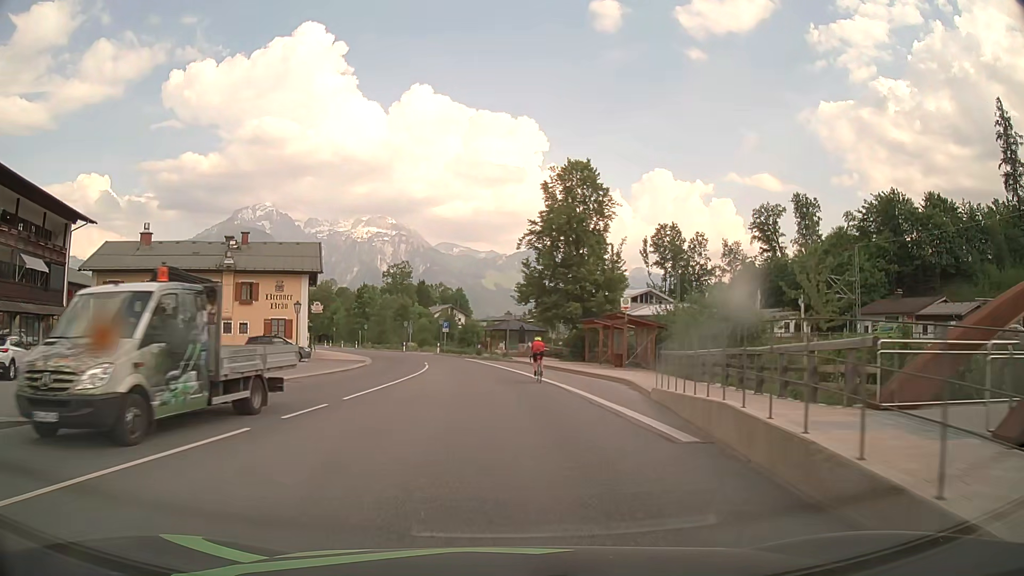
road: primary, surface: asphalt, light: Day
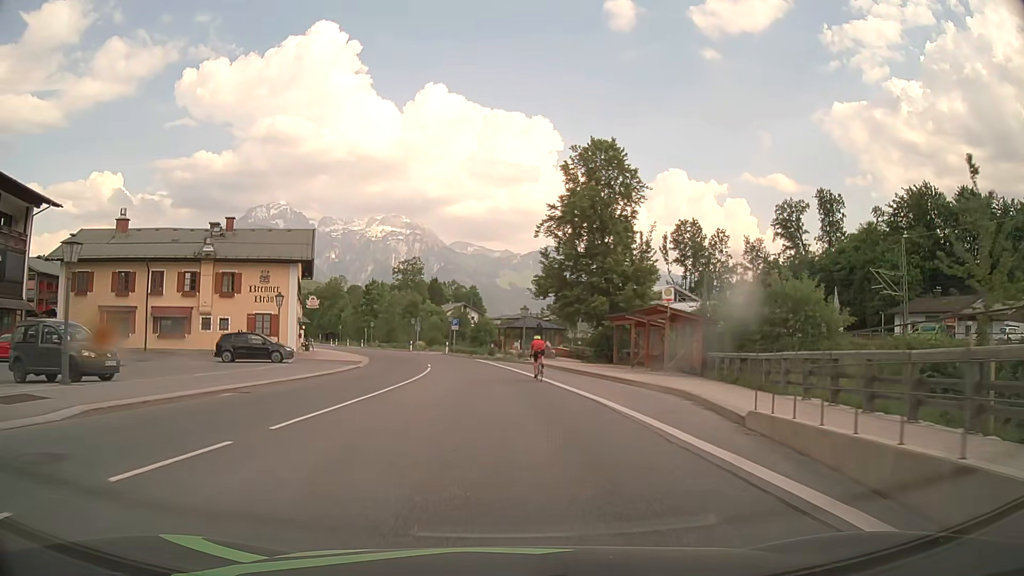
(-0.1, +6.3) m; -1°
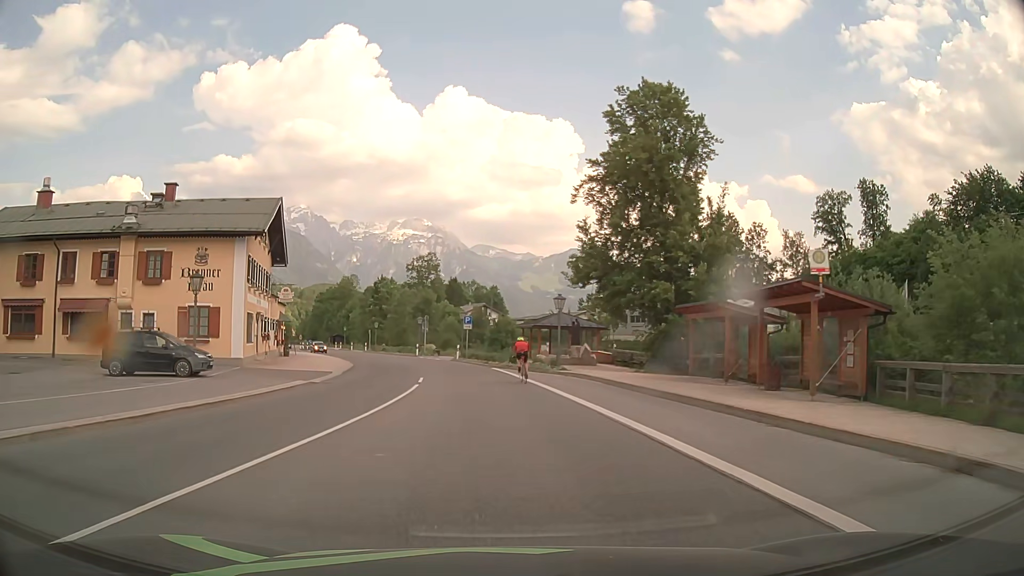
(-0.2, +13.0) m; -2°
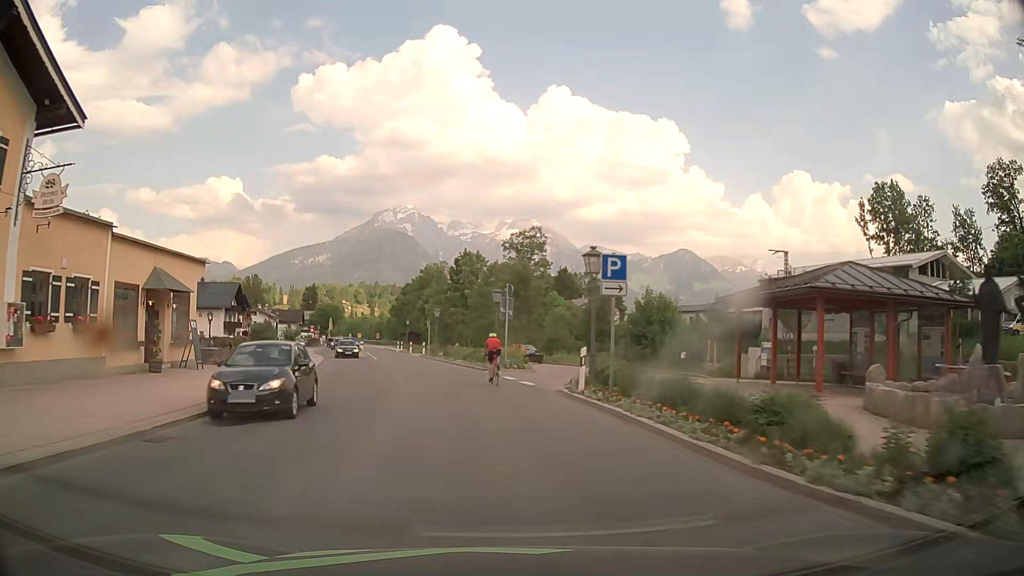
(-2.5, +33.7) m; -9°
